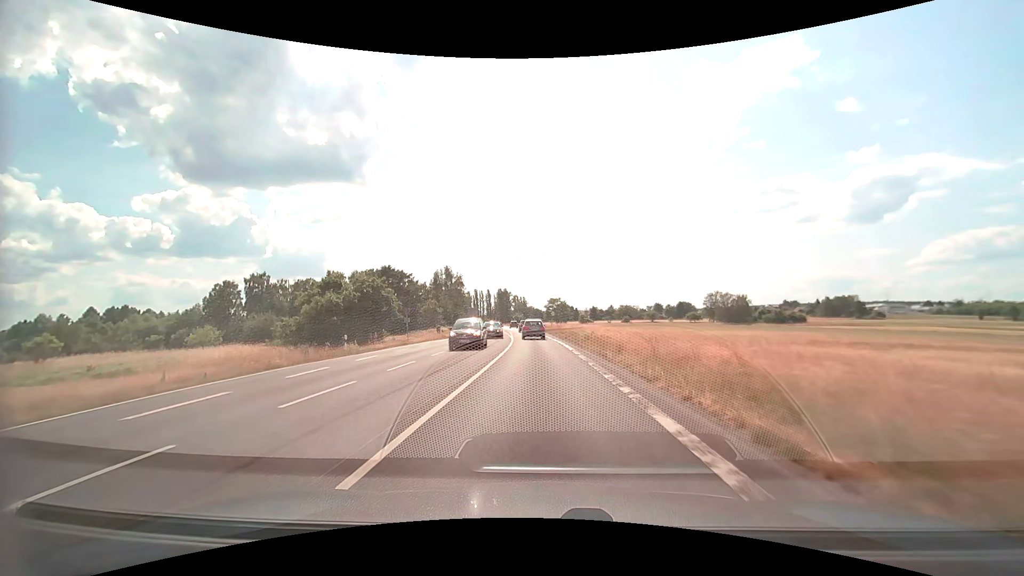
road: secondary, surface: asphalt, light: Day
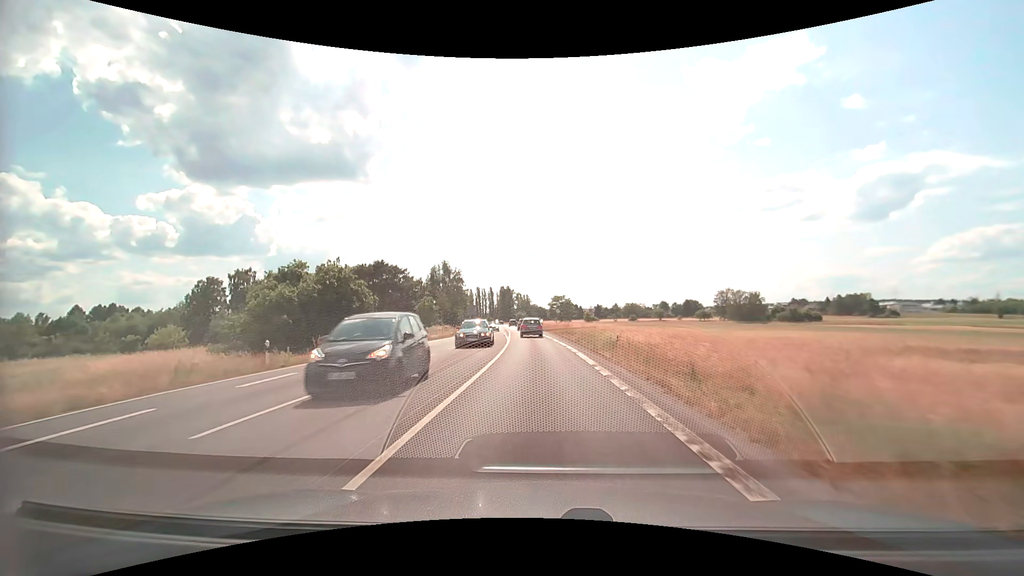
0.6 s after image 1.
(0.0, +8.6) m; 0°
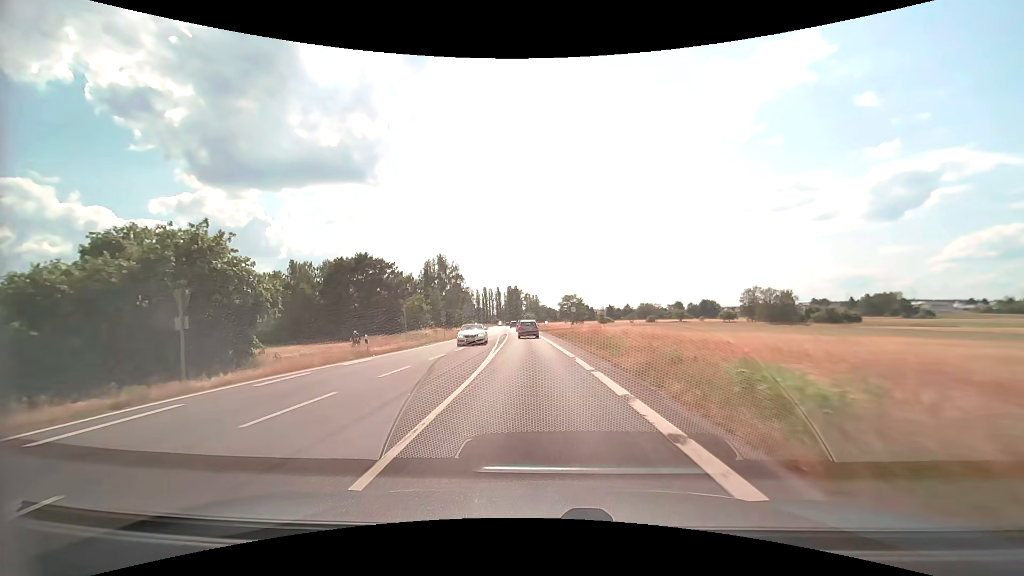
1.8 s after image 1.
(-0.1, +17.5) m; -1°
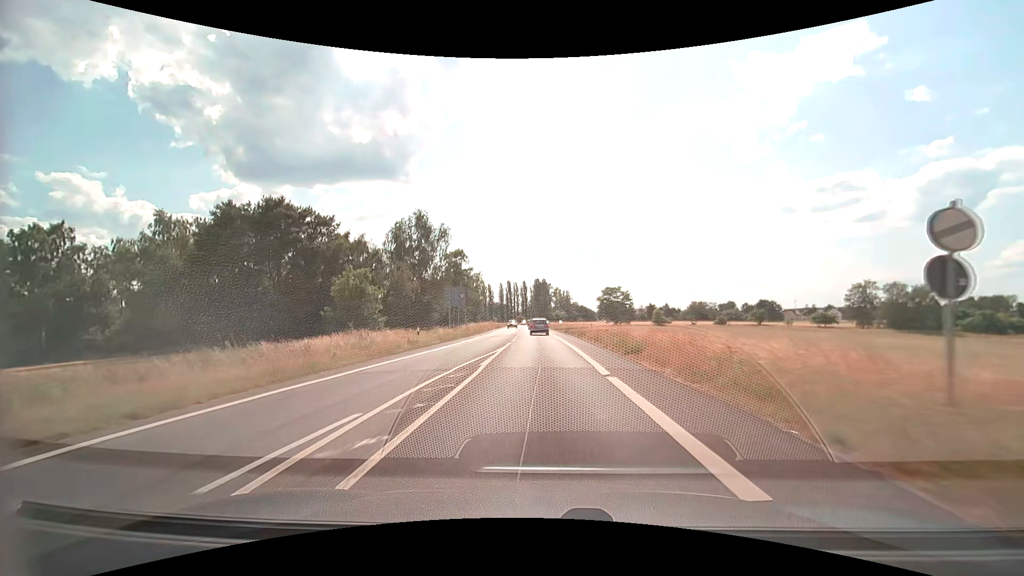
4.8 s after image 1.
(-1.8, +46.3) m; -3°
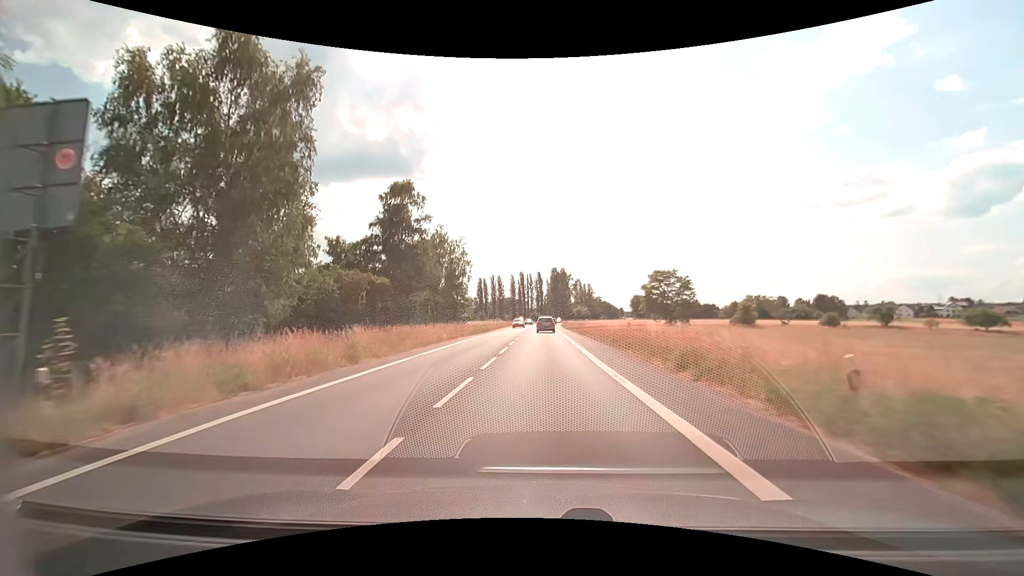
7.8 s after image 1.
(-0.9, +49.6) m; -2°
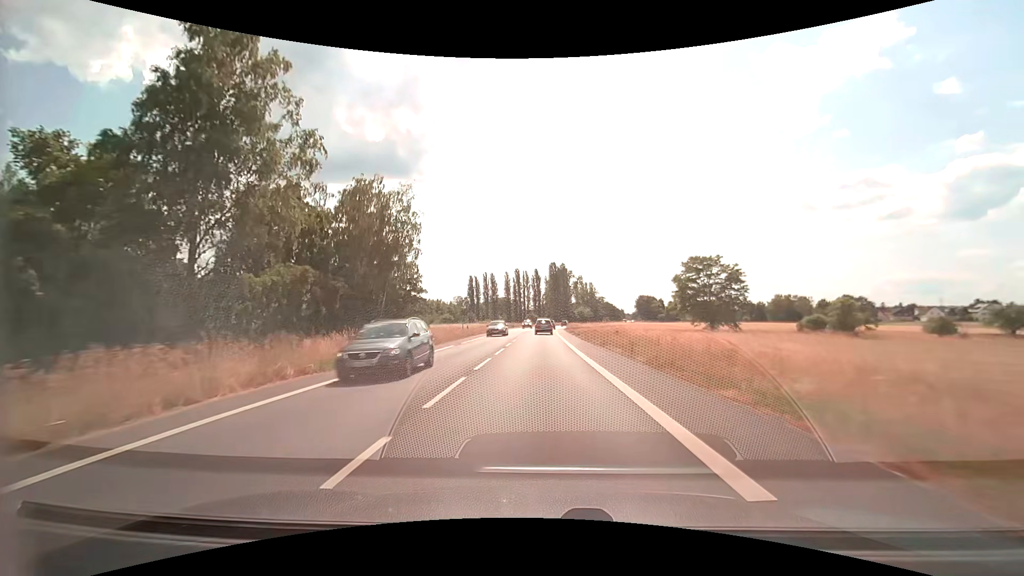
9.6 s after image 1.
(0.0, +29.9) m; 0°
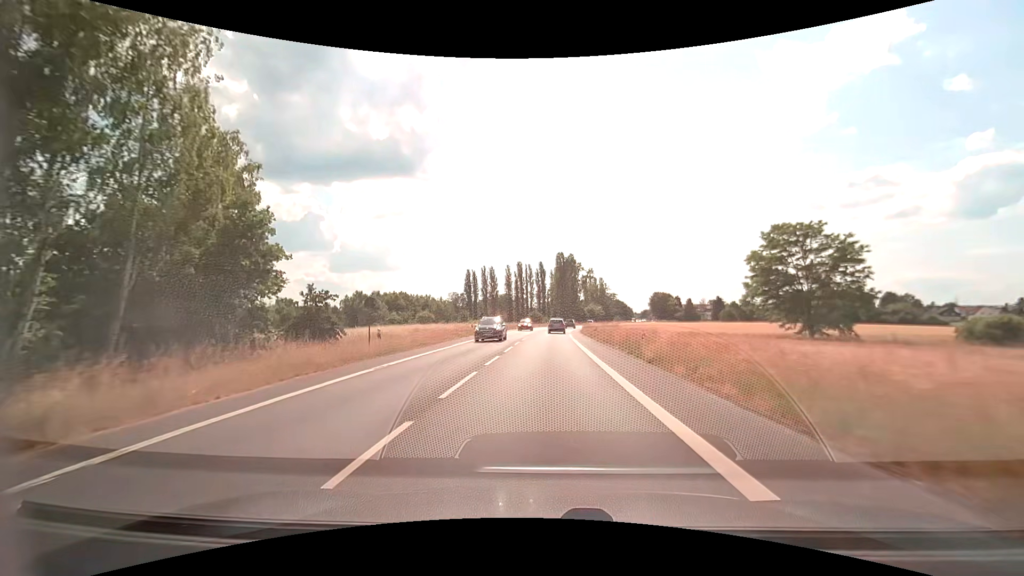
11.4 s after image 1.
(-0.2, +29.6) m; -1°
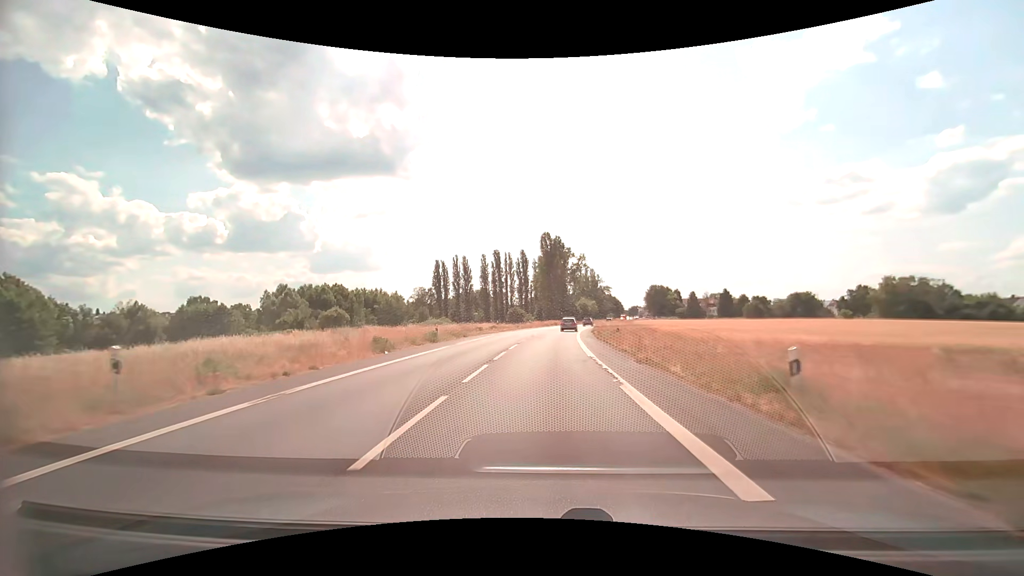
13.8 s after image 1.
(+0.4, +39.1) m; +2°
(0, +10) (0, +20) (+1, +30) (+1, +40) (+2, +50) (+3, +60) (+4, +70) (+5, +80) (+7, +90) (+8, +99) m
